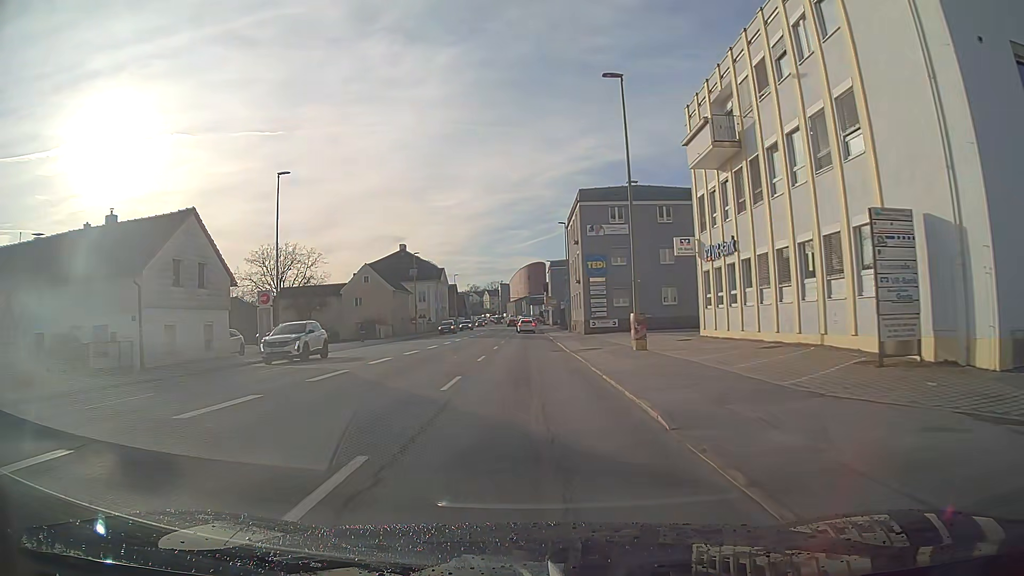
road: tertiary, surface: asphalt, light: Day
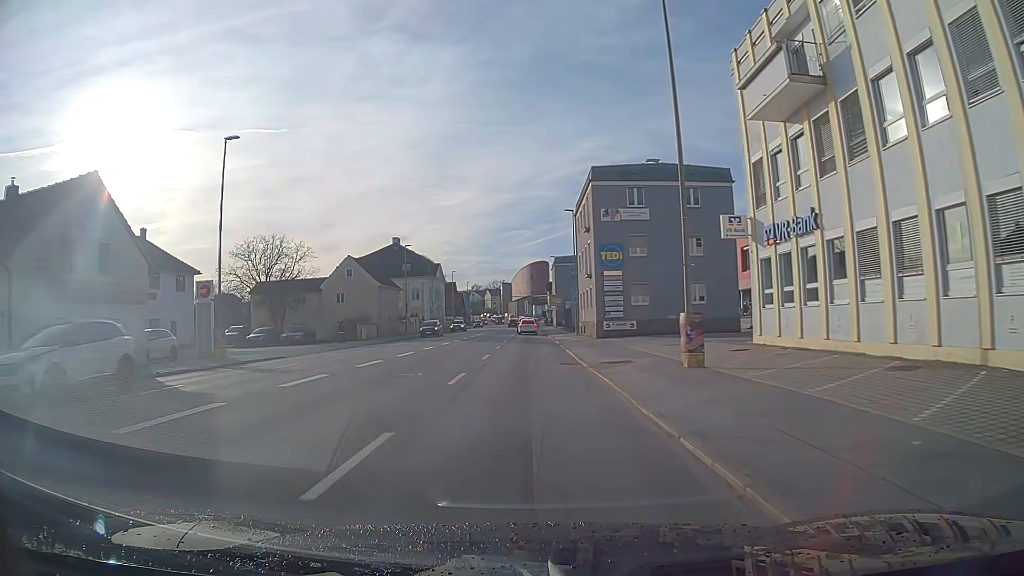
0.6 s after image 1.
(0.0, +7.7) m; 0°
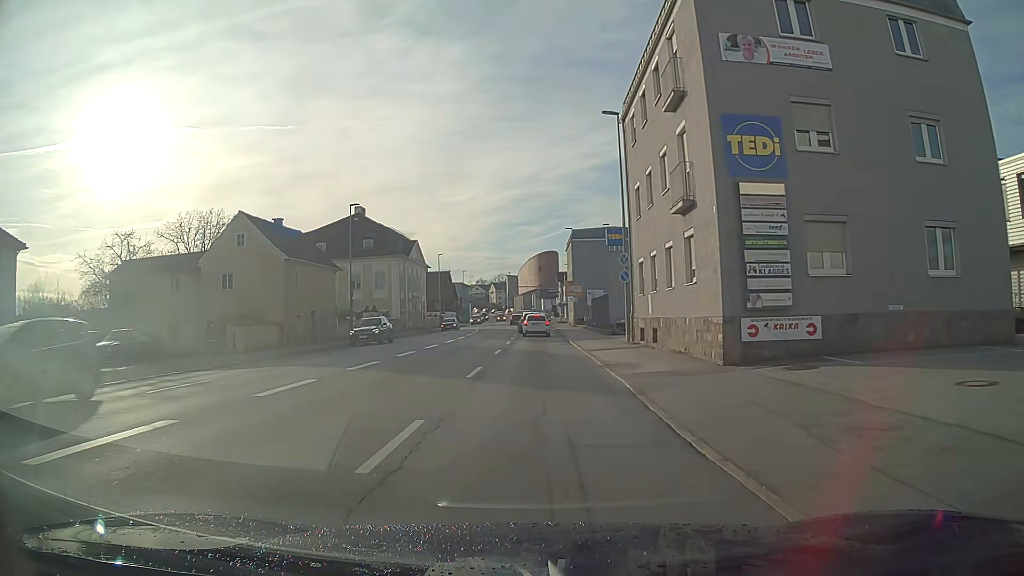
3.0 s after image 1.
(-0.1, +25.7) m; 0°
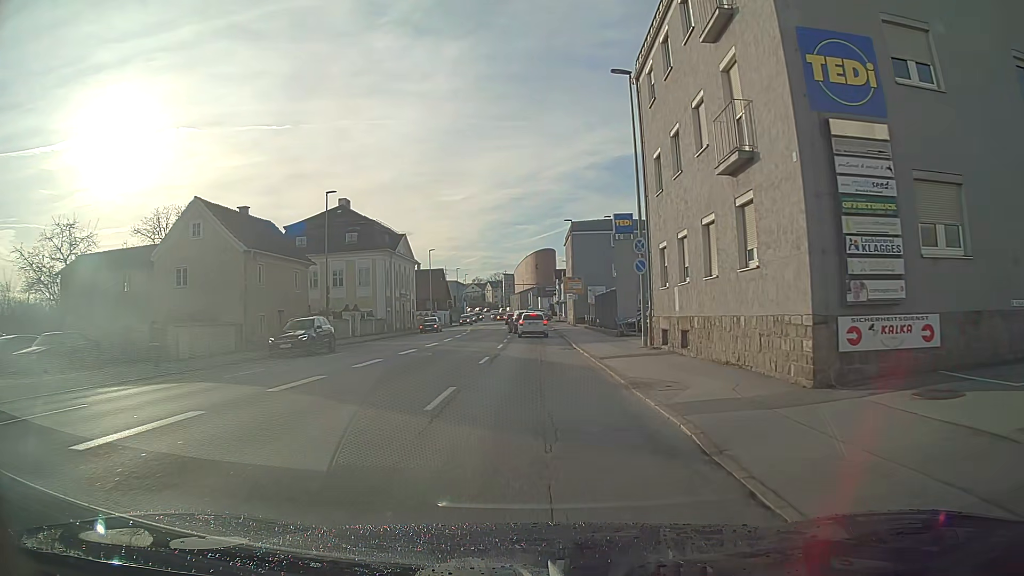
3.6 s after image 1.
(0.0, +5.1) m; 0°
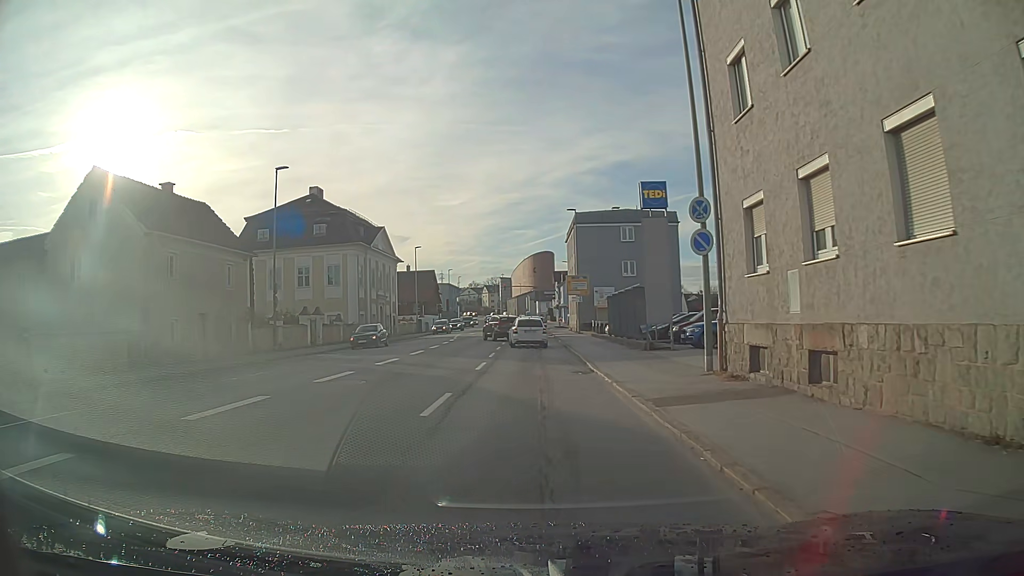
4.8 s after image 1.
(0.0, +9.0) m; 0°
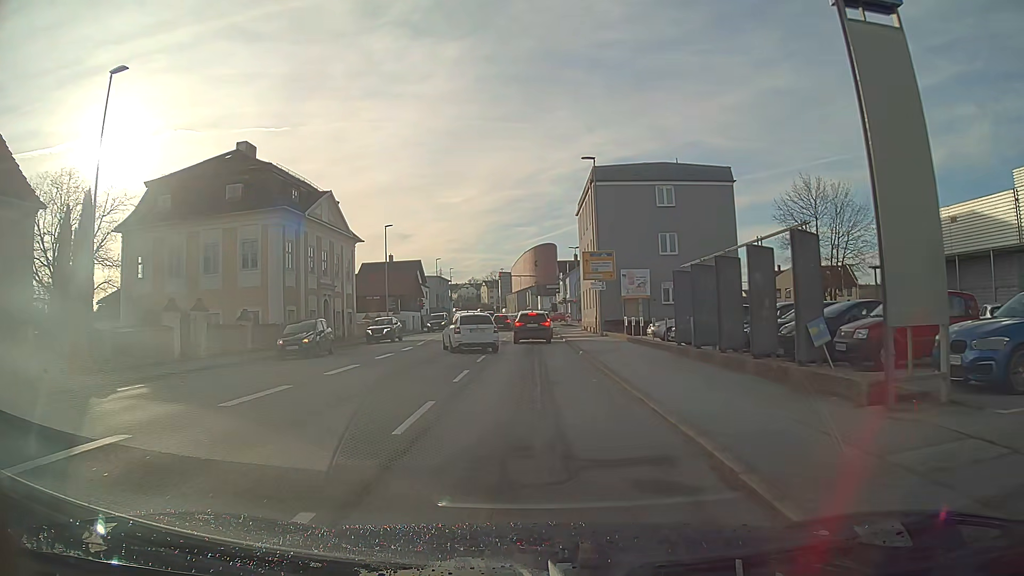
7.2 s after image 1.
(0.0, +16.9) m; 0°
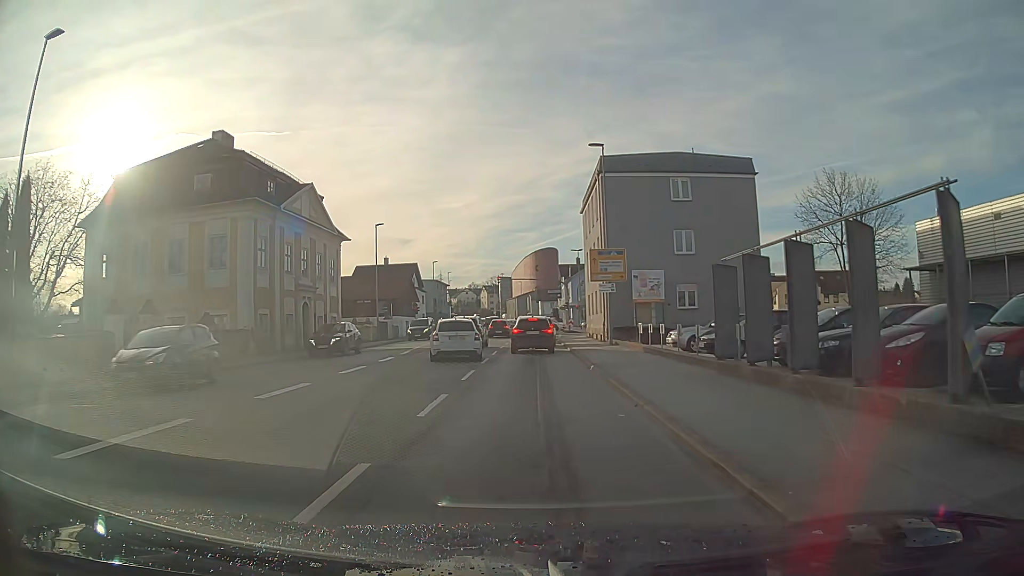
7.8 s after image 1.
(0.0, +4.3) m; 0°
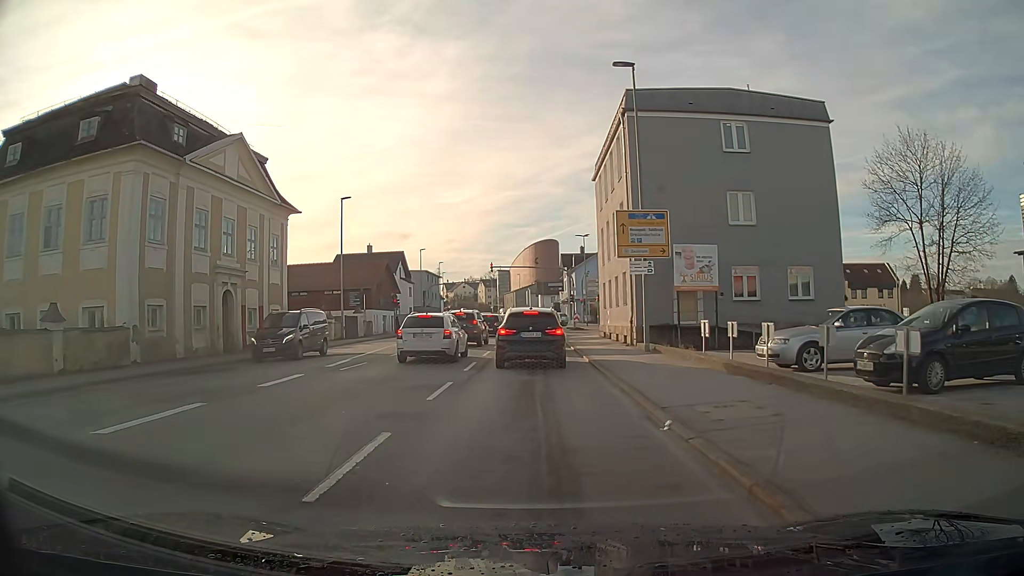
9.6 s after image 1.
(0.0, +10.5) m; 0°
(0, +10) (0, +20) (0, +30) (0, +40) (0, +50) (+1, +60) (+1, +70) (+1, +80) (+1, +90) (0, +100) m
